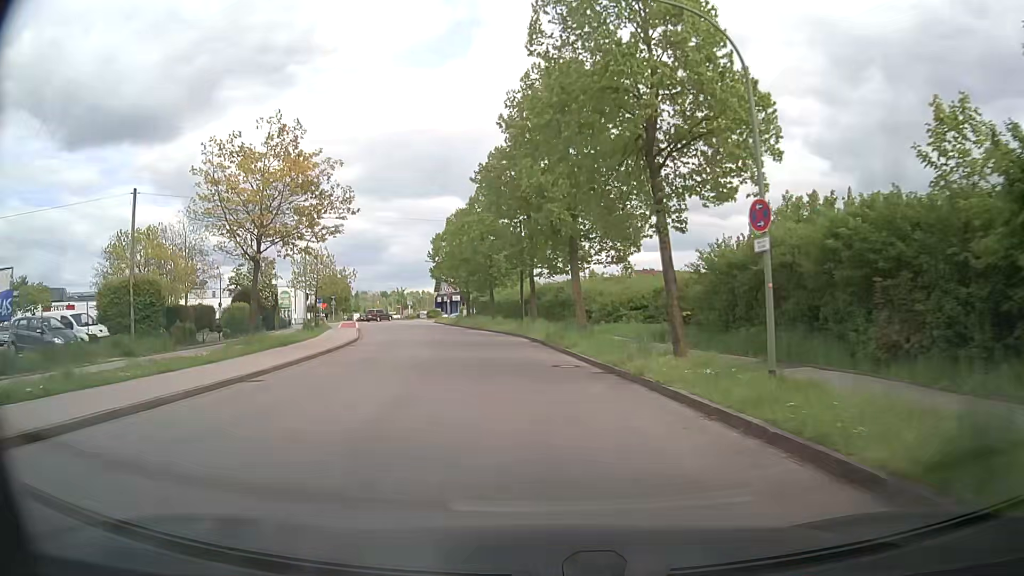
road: residential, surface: asphalt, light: Day
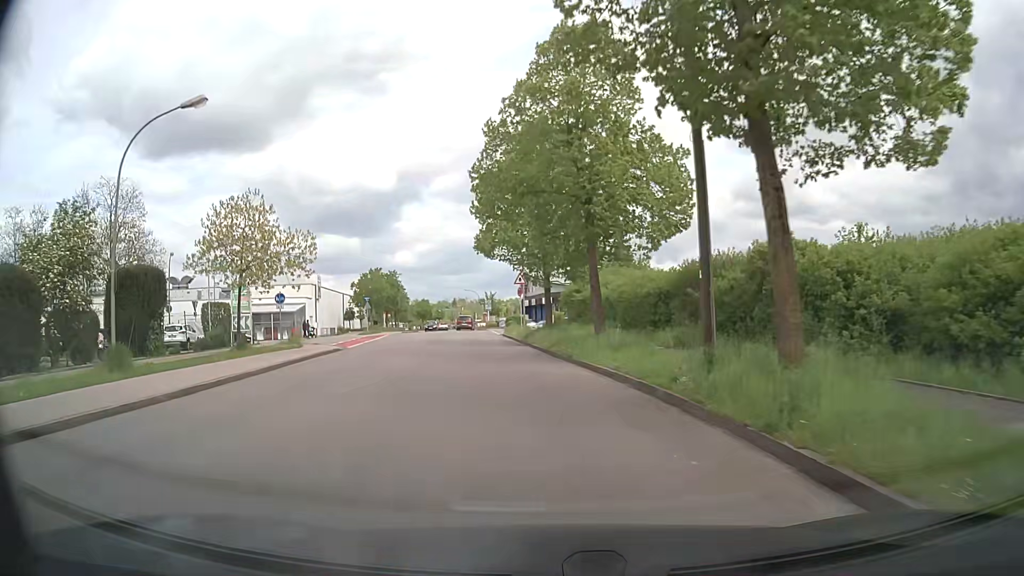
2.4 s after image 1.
(-2.5, +29.7) m; -9°
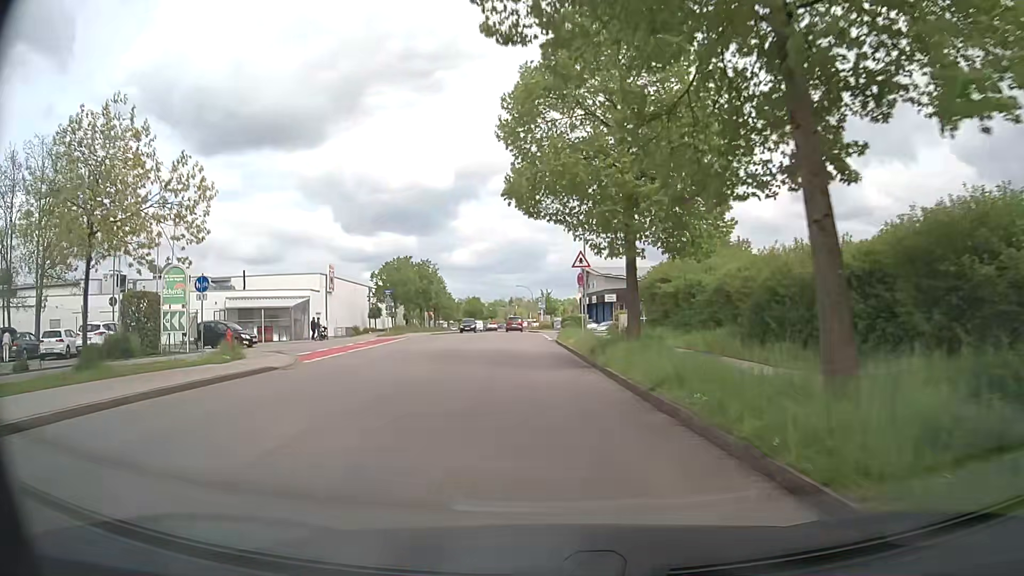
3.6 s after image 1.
(-0.6, +14.1) m; -5°
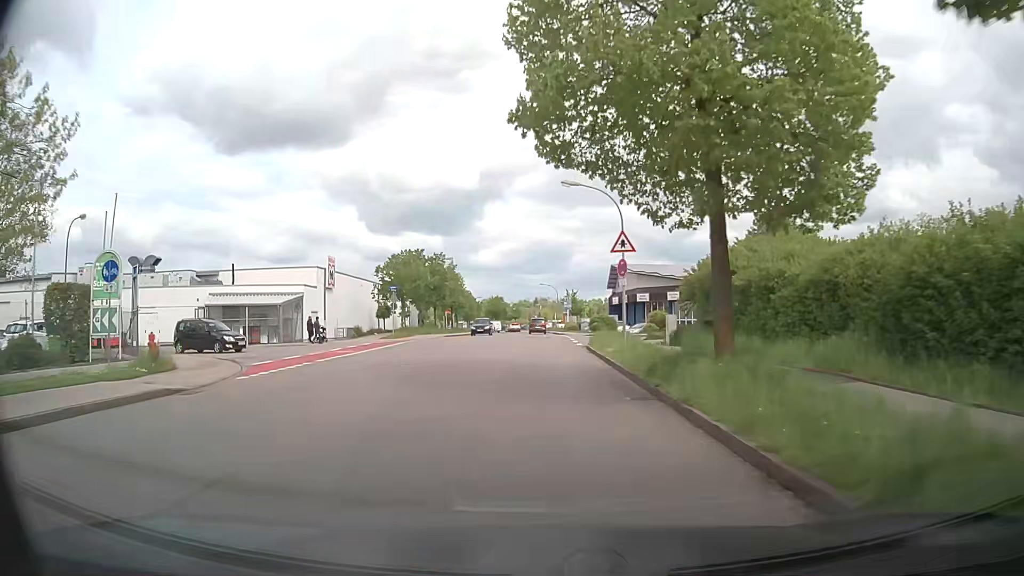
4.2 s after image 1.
(-0.2, +7.0) m; -2°
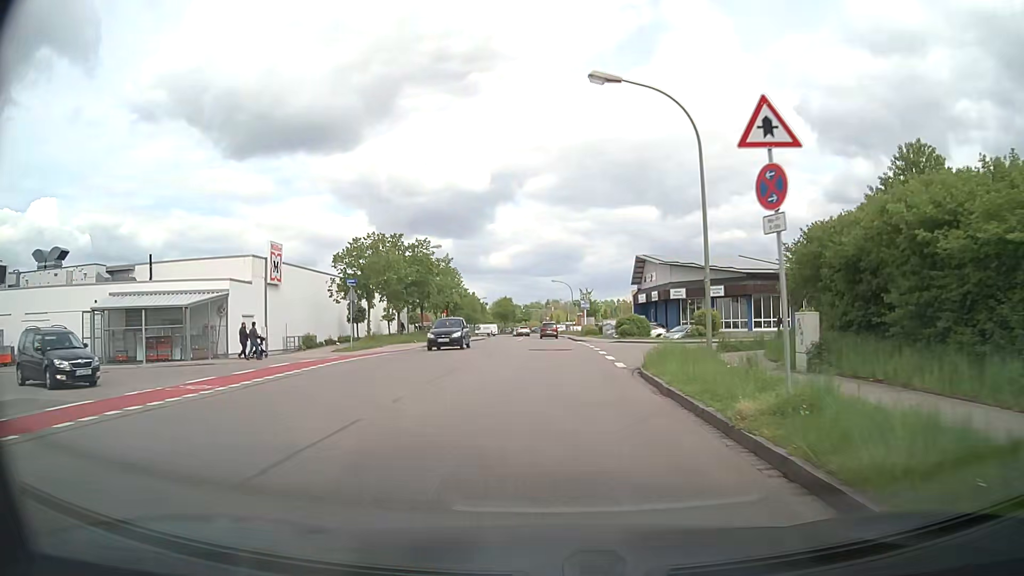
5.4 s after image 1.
(-0.2, +13.8) m; -1°
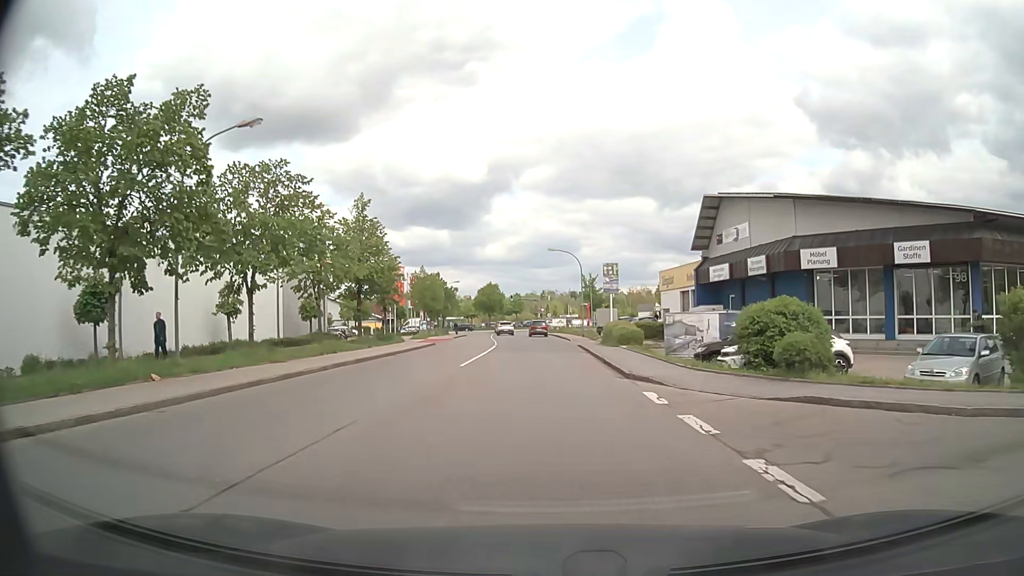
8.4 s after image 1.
(-0.2, +33.3) m; 0°
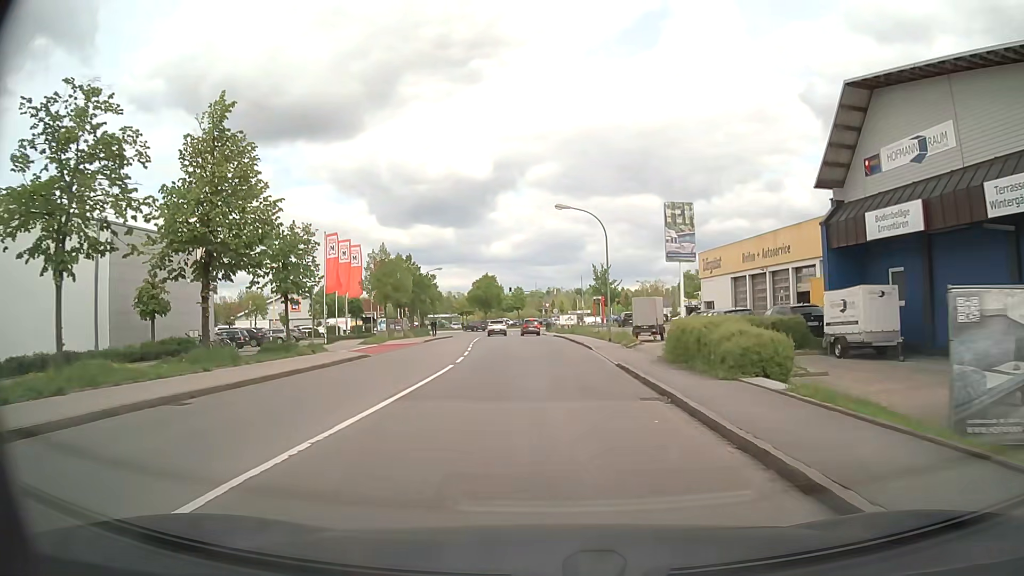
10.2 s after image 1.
(-0.2, +19.7) m; -1°
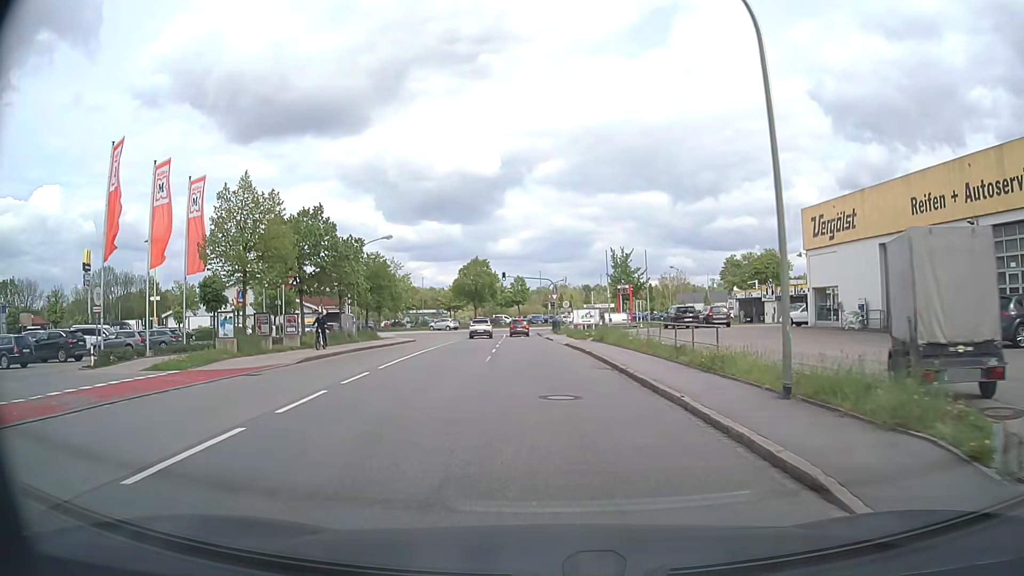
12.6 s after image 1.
(0.0, +26.2) m; -1°
(0, +10) (0, +20) (-1, +30) (-1, +40) (-2, +50) (-2, +60) (-3, +70) (-1, +80) (+6, +87) (+15, +91) m
